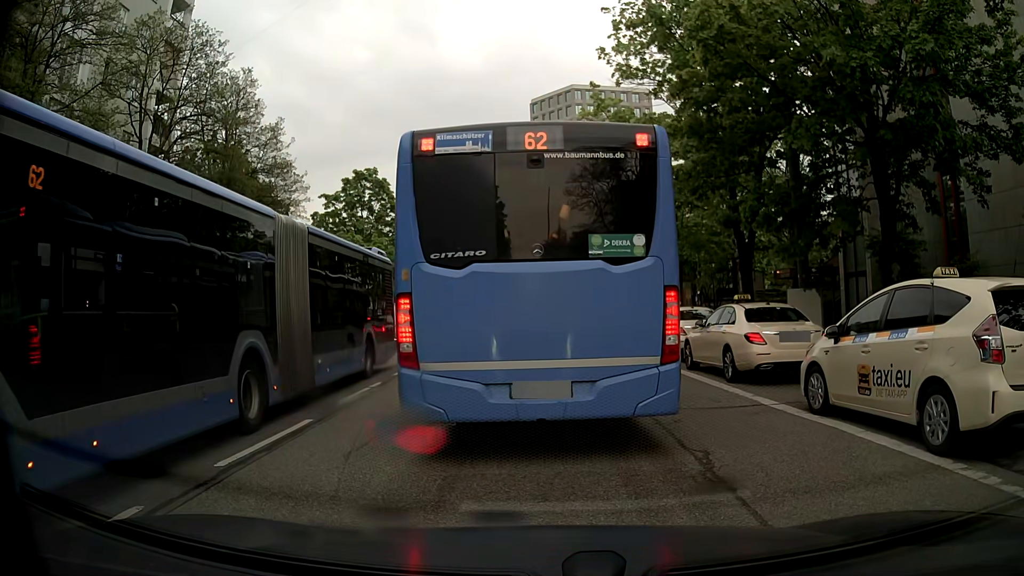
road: tertiary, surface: asphalt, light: Day
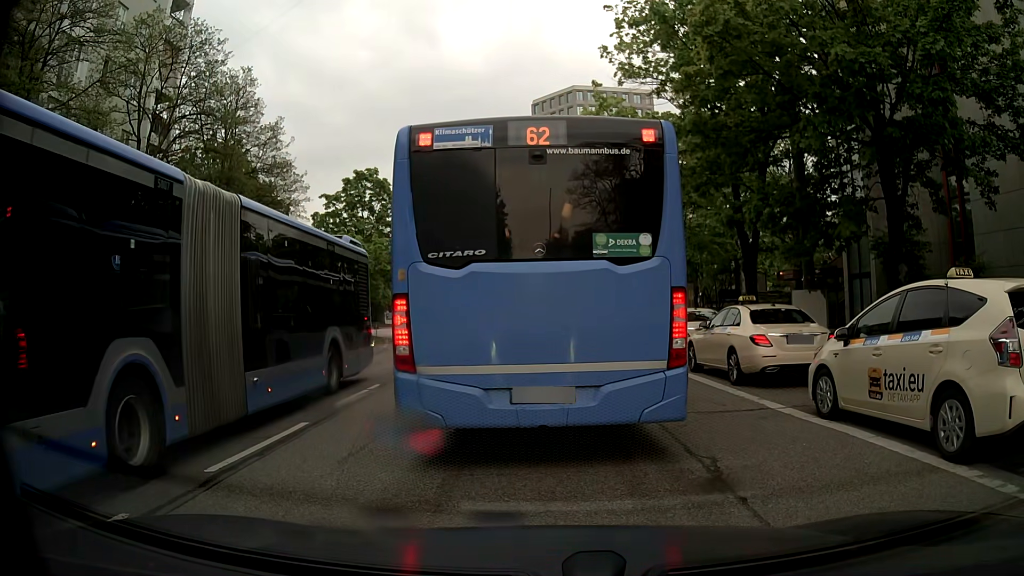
(0.0, +0.2) m; 0°
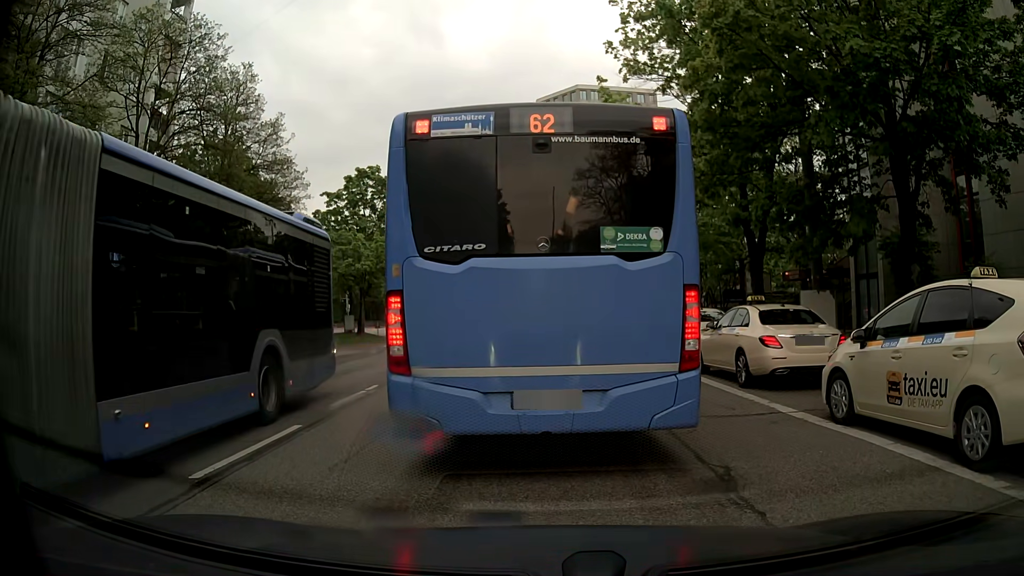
(0.0, +0.4) m; 0°
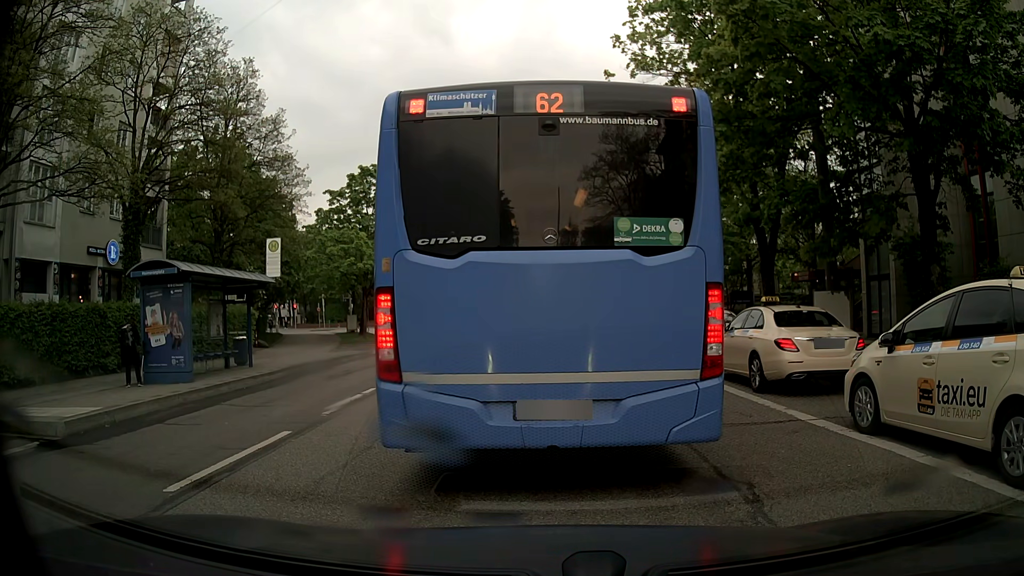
(0.0, +0.6) m; 0°
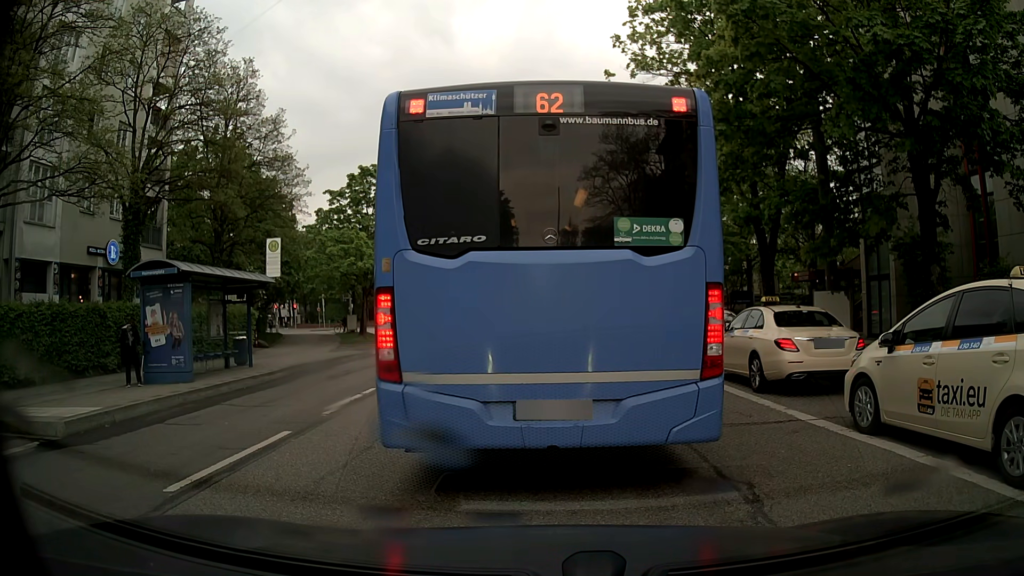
(0.0, 0.0) m; 0°
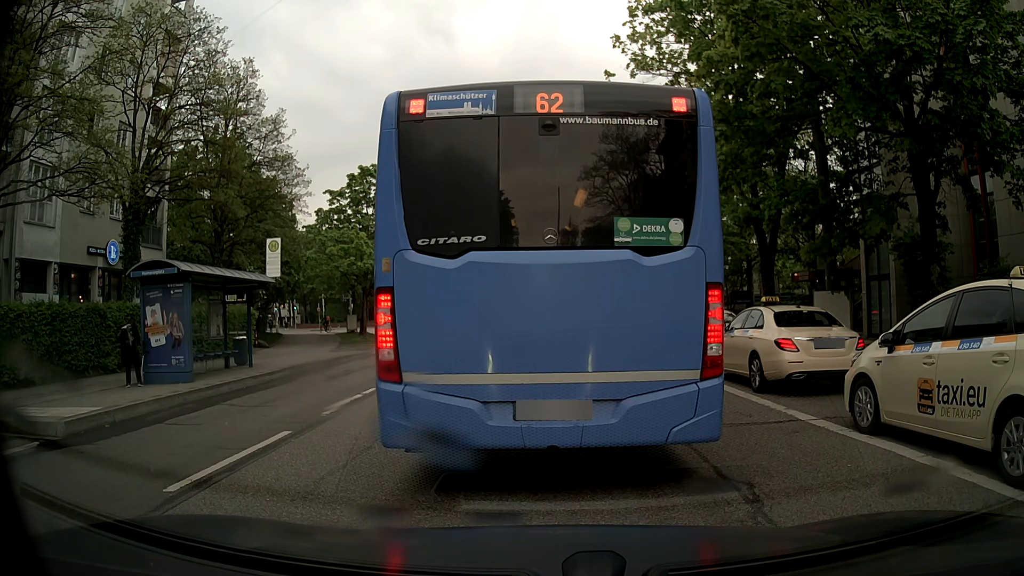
(0.0, 0.0) m; 0°
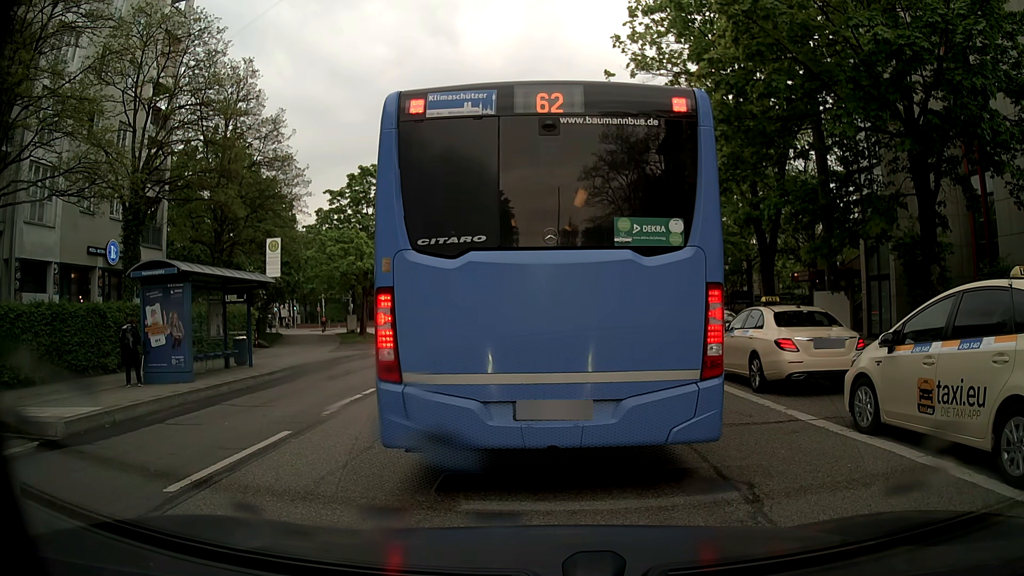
(0.0, 0.0) m; 0°
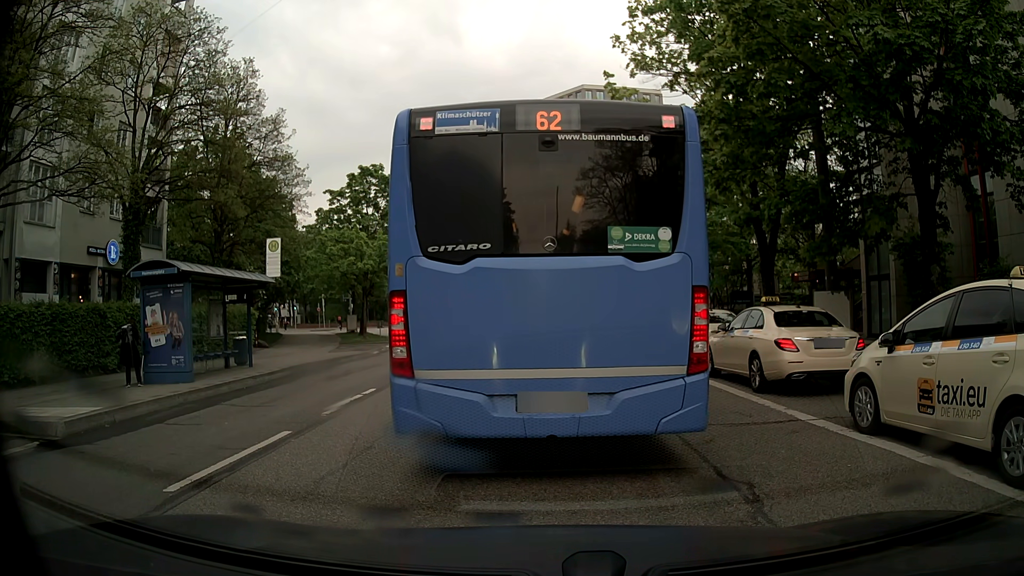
(0.0, 0.0) m; 0°
